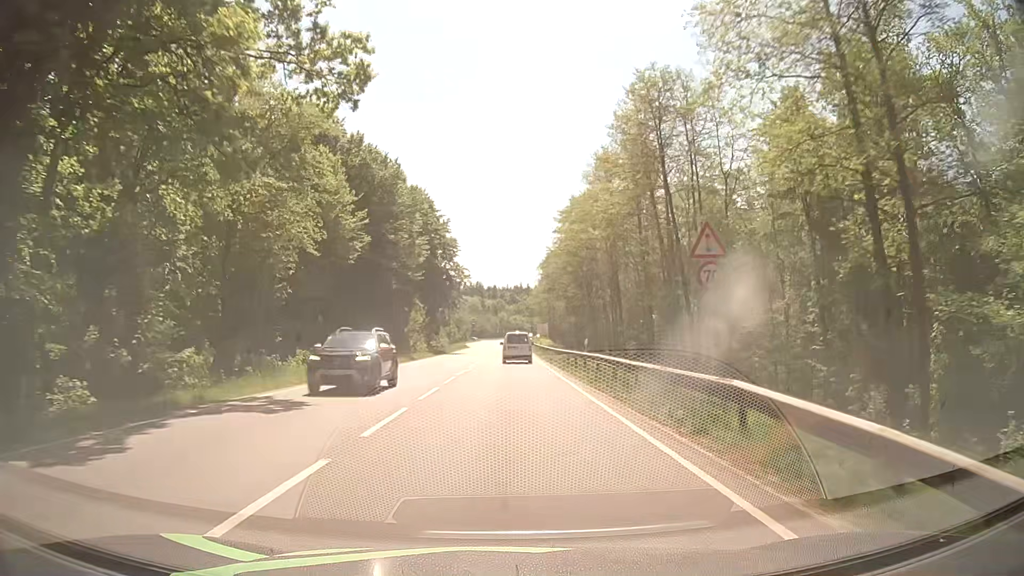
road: secondary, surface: asphalt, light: Day
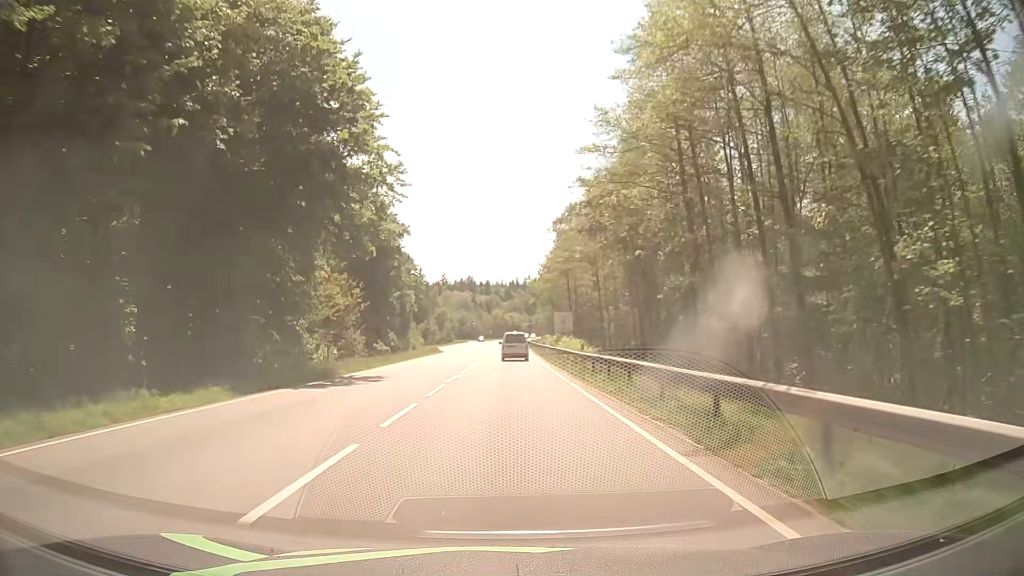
(0.0, +46.4) m; 0°
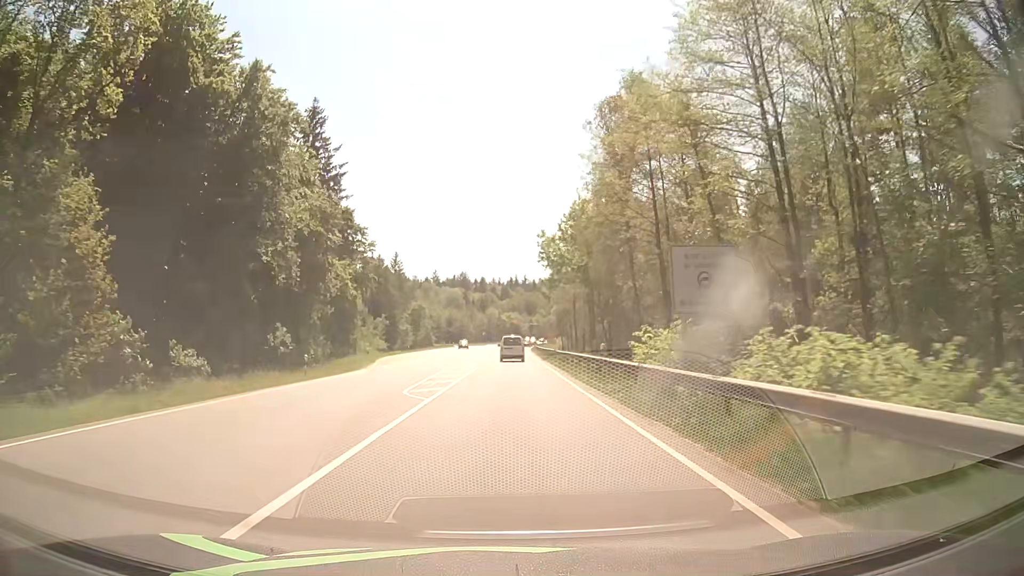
(+0.1, +44.5) m; 0°
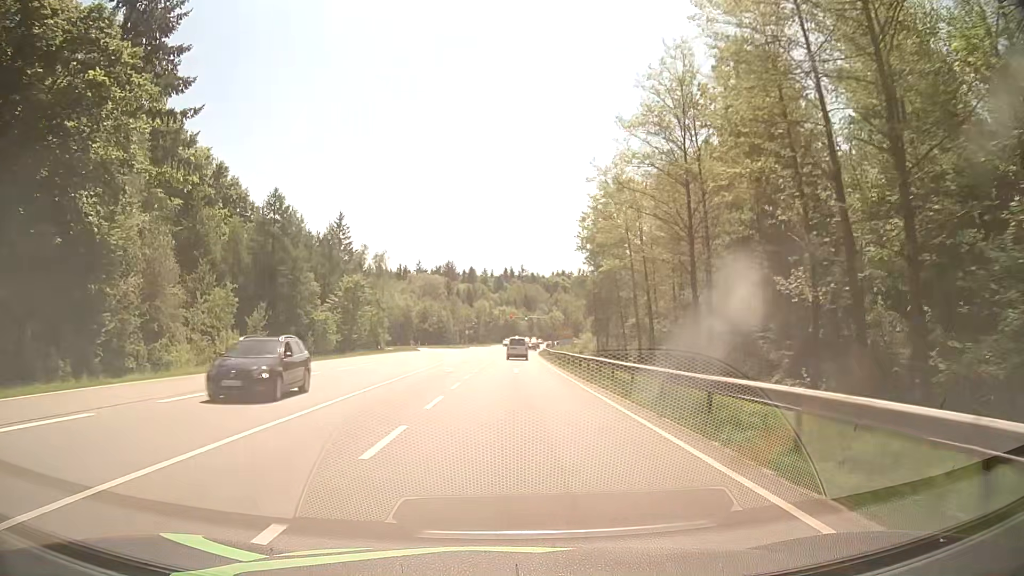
(0.0, +54.3) m; 0°
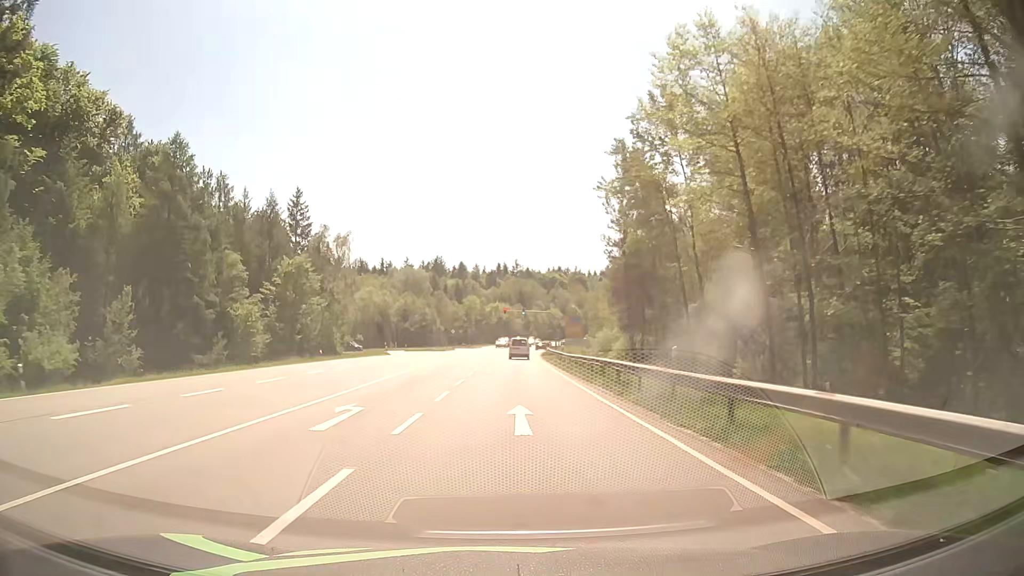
(+0.2, +21.5) m; 0°
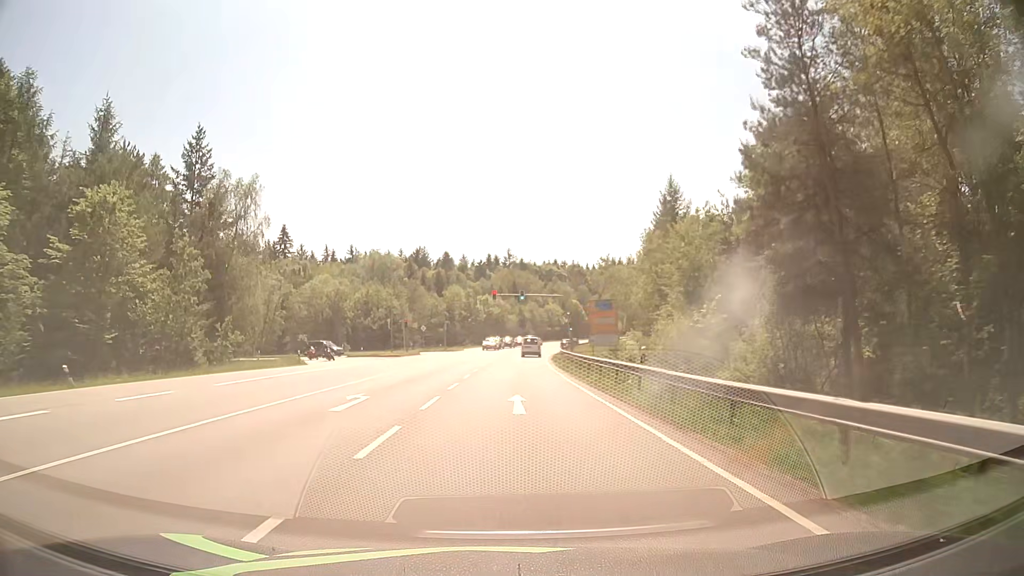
(+0.3, +32.2) m; +1°
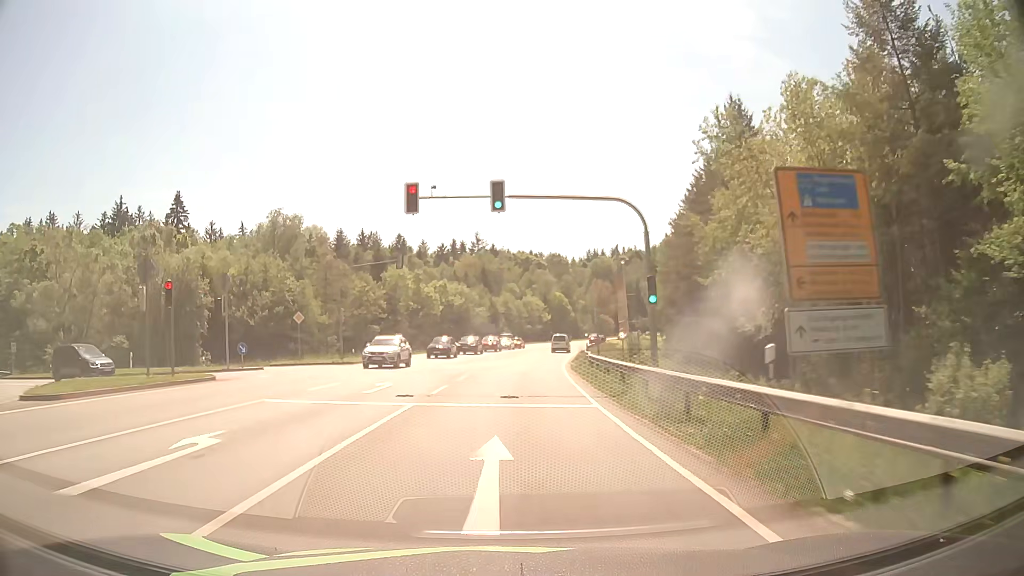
(+0.5, +42.9) m; +2°
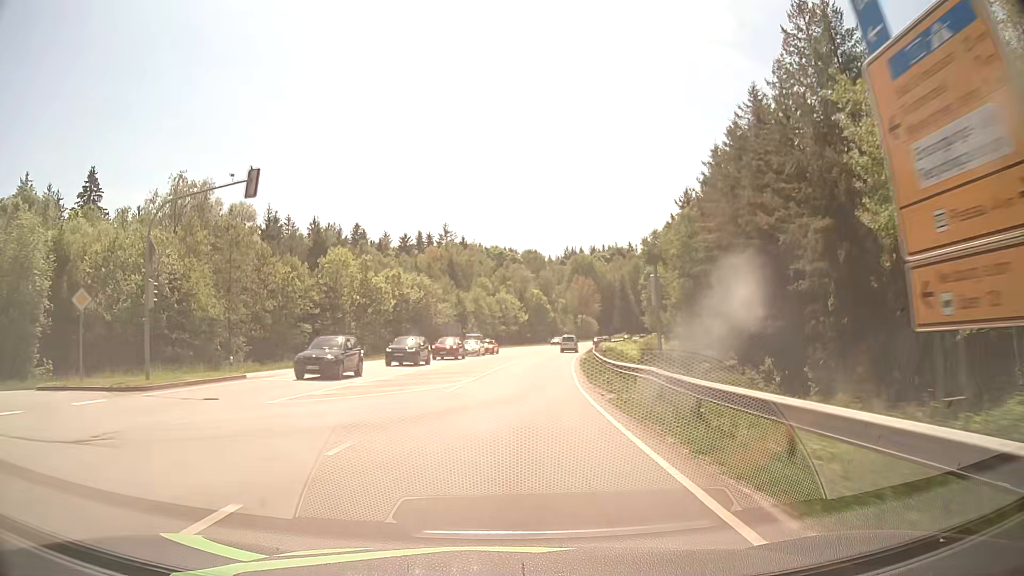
(+0.4, +21.4) m; +2°
(0, +10) (0, +20) (+1, +30) (+2, +40) (+3, +50) (+4, +60) (+6, +70) (+7, +80) (+9, +89) (+11, +99) m
